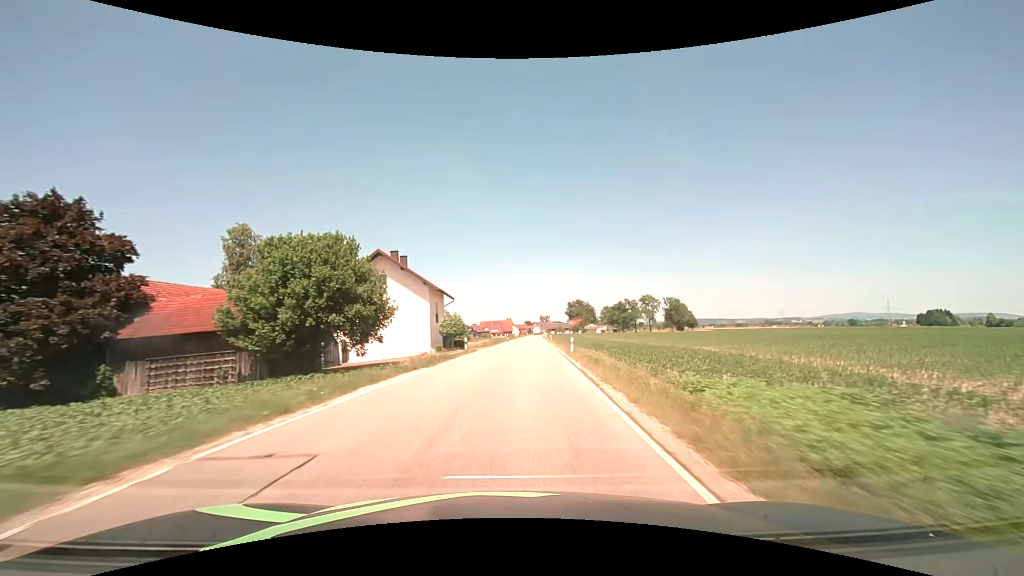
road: secondary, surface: asphalt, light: Day
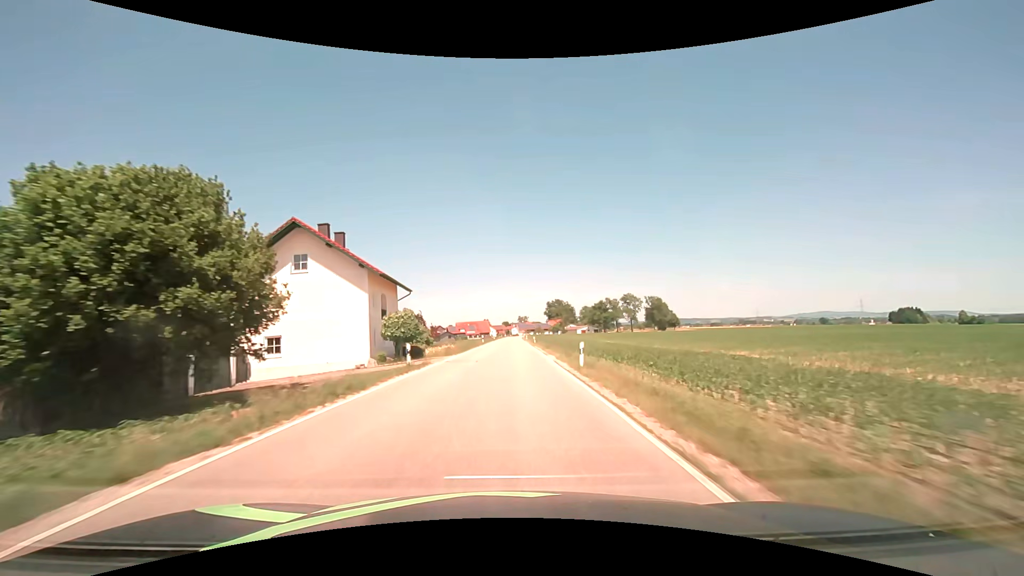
(+0.3, +12.5) m; +3°
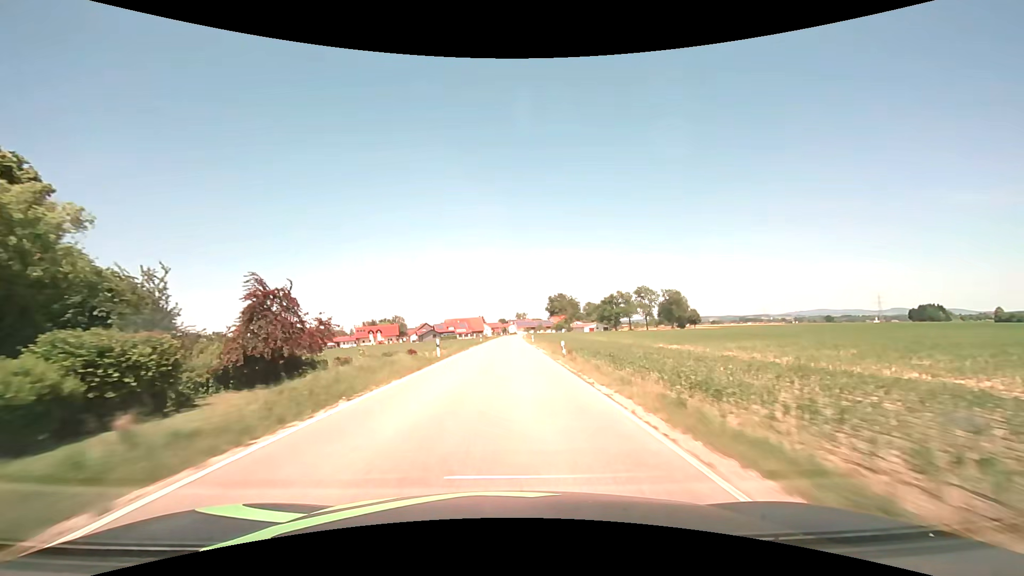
(+0.5, +39.6) m; +1°
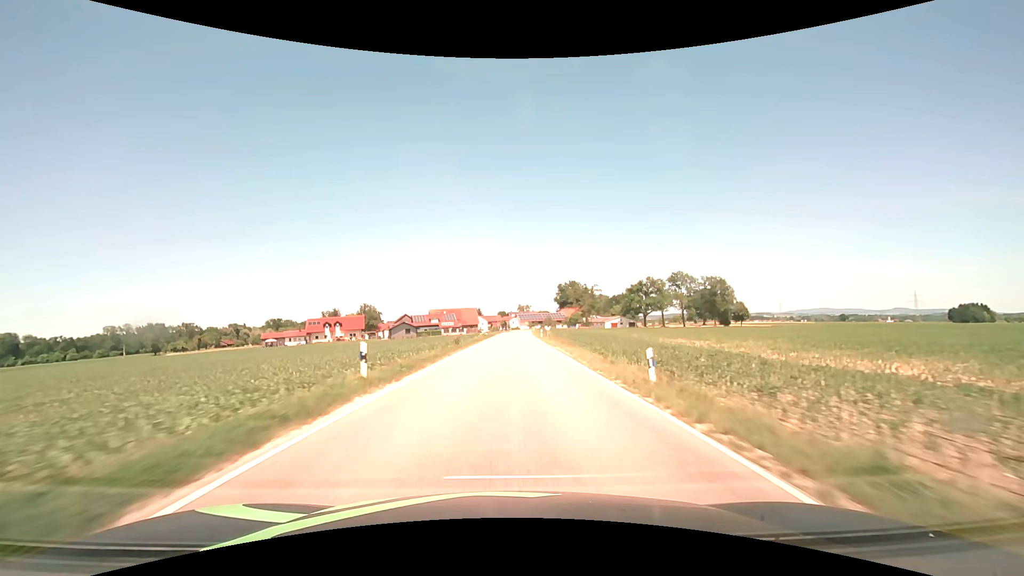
(-0.3, +53.6) m; 0°
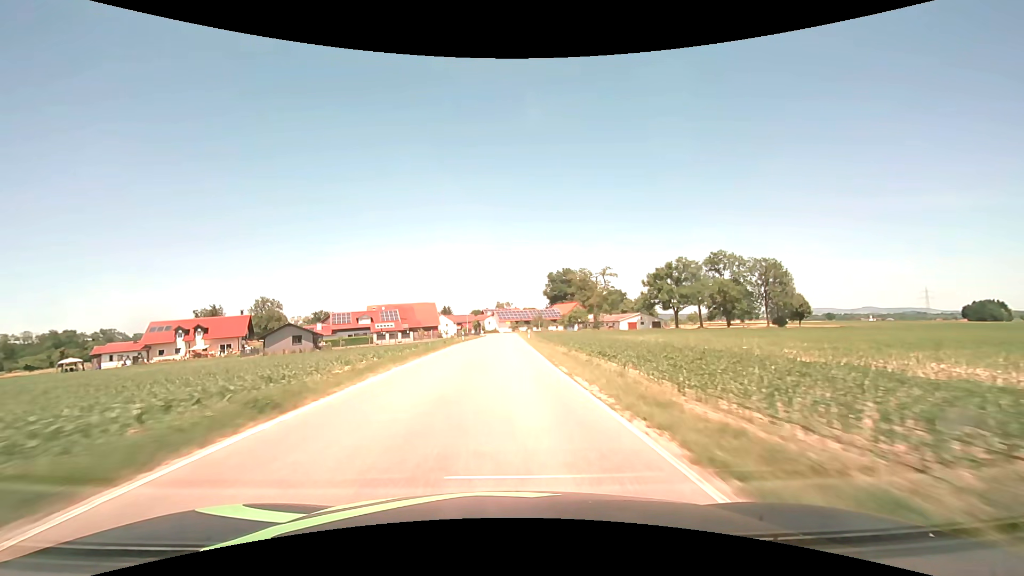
(+1.8, +61.7) m; +3°
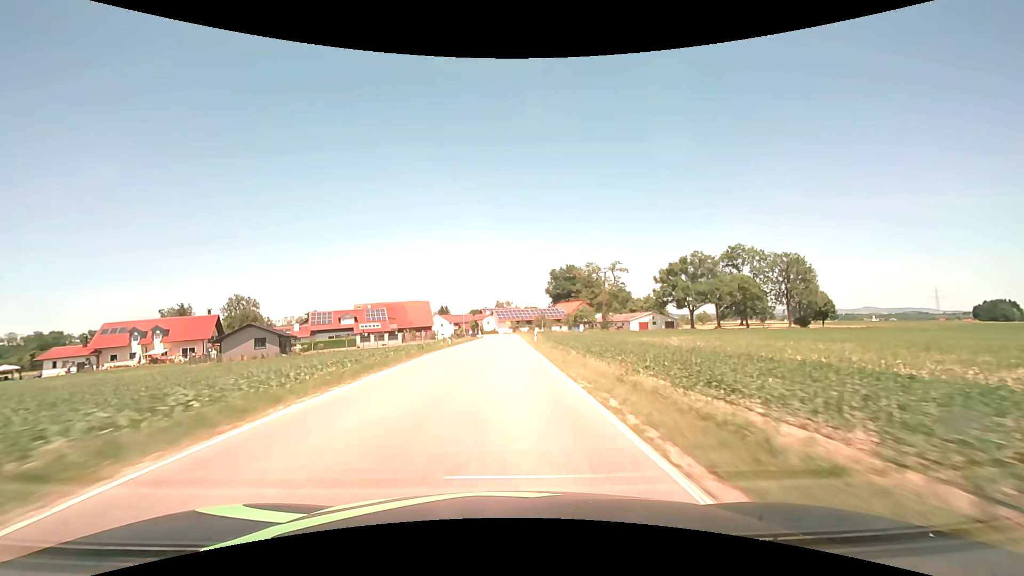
(0.0, +11.8) m; 0°
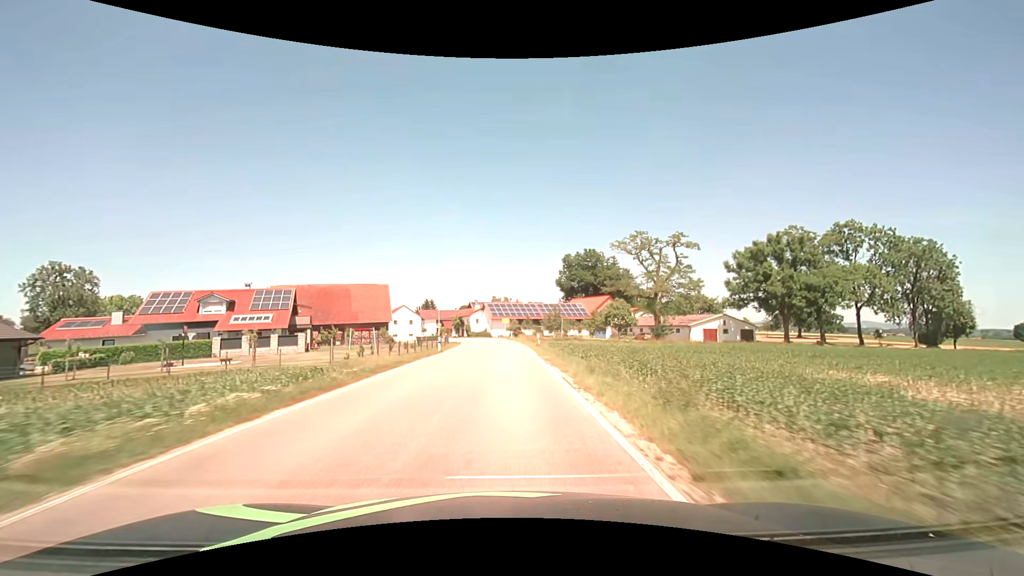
(-0.1, +44.8) m; 0°
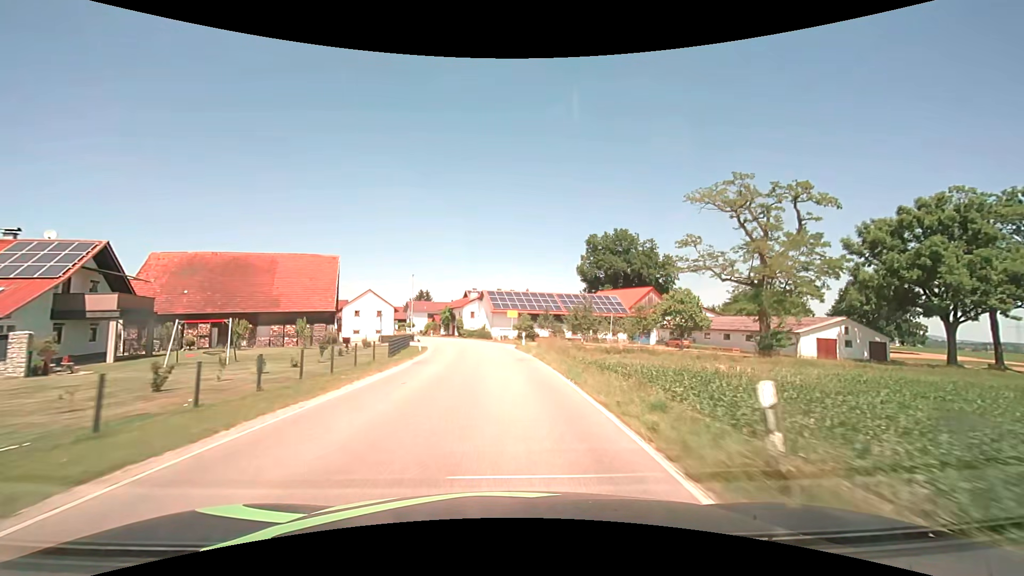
(0.0, +30.0) m; 0°
(0, +10) (0, +20) (-1, +30) (-2, +40) (-4, +50) (-6, +60) (-8, +69) (-11, +79) (-15, +88) (-18, +98) m
